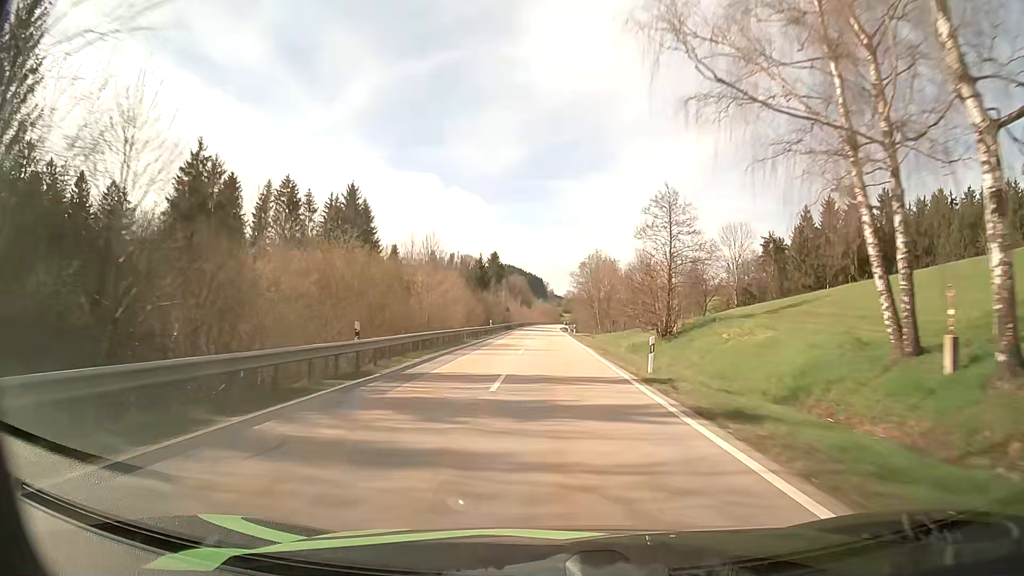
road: secondary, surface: asphalt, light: Day
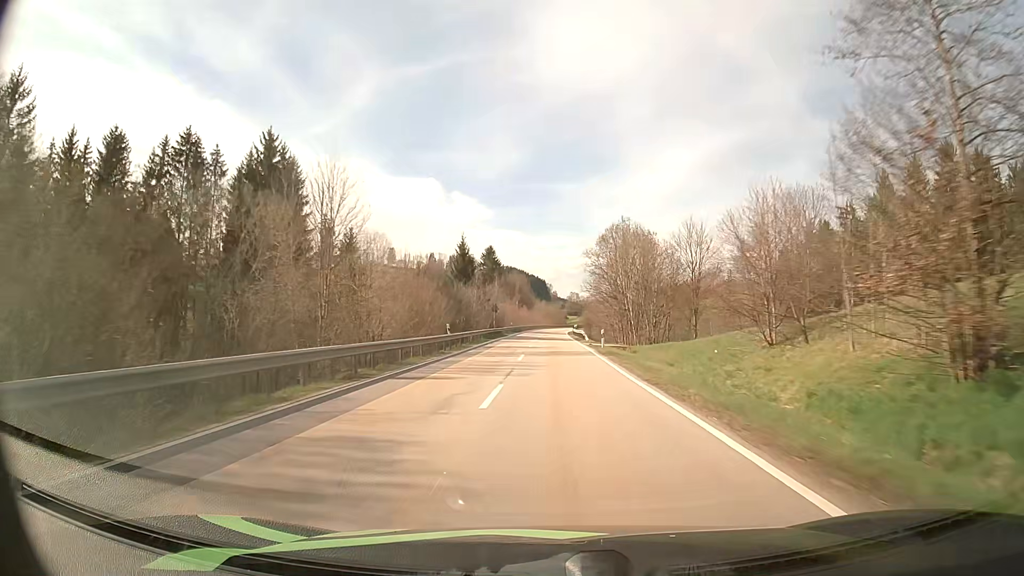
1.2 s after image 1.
(0.0, +30.6) m; 0°
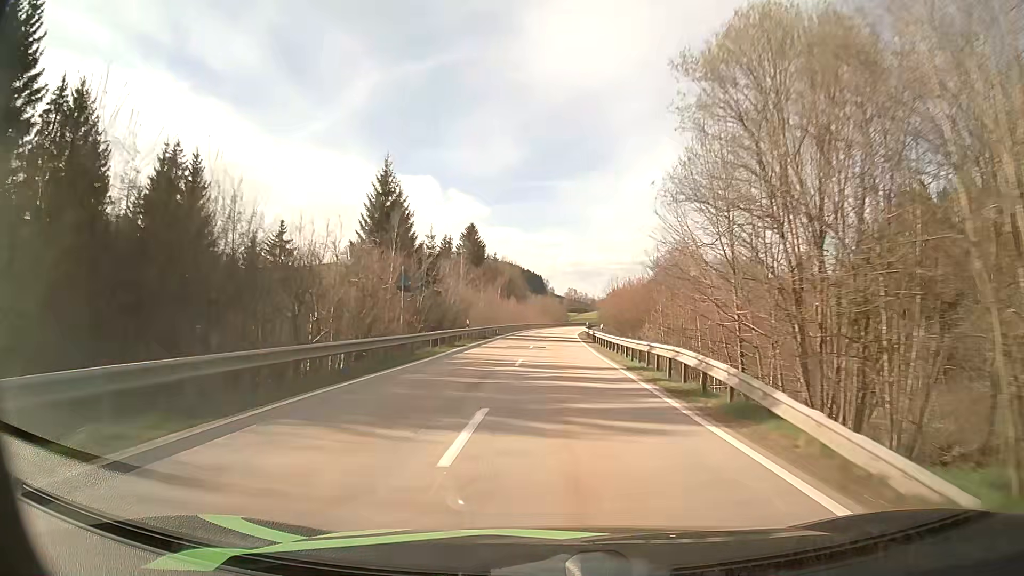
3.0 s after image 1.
(+0.1, +45.4) m; 0°
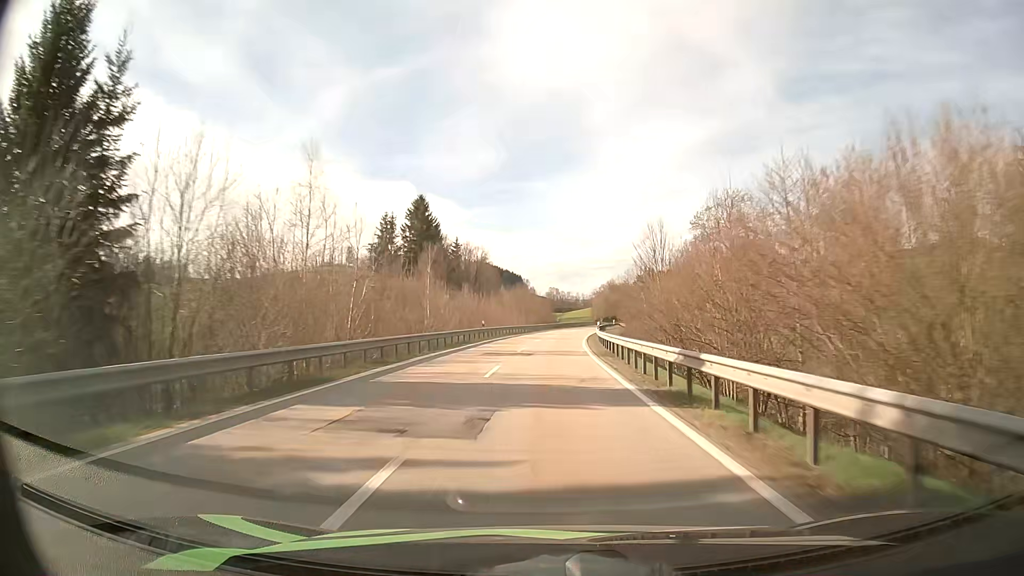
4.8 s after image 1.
(+0.5, +44.8) m; +1°
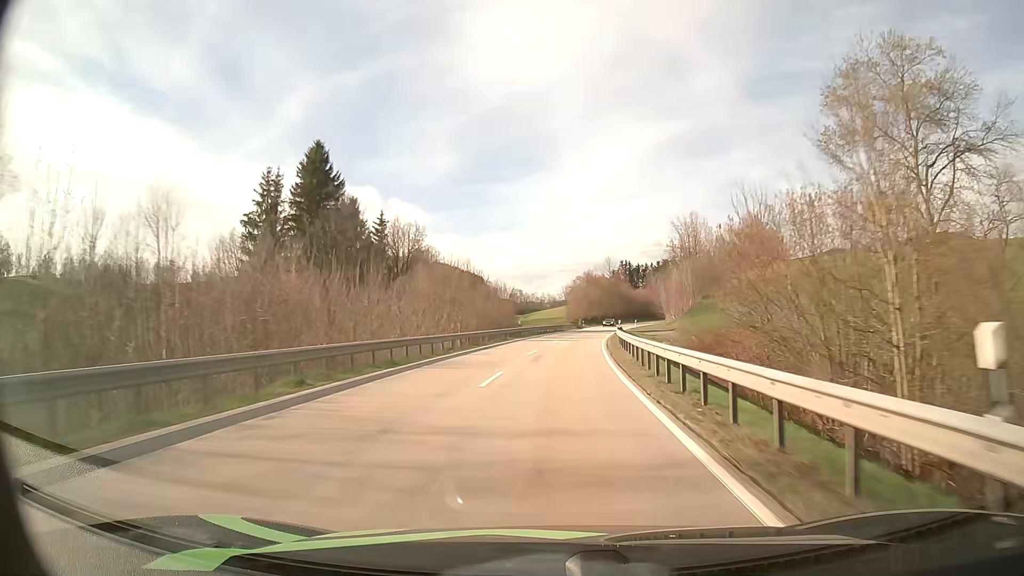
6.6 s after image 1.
(+0.9, +43.4) m; +3°
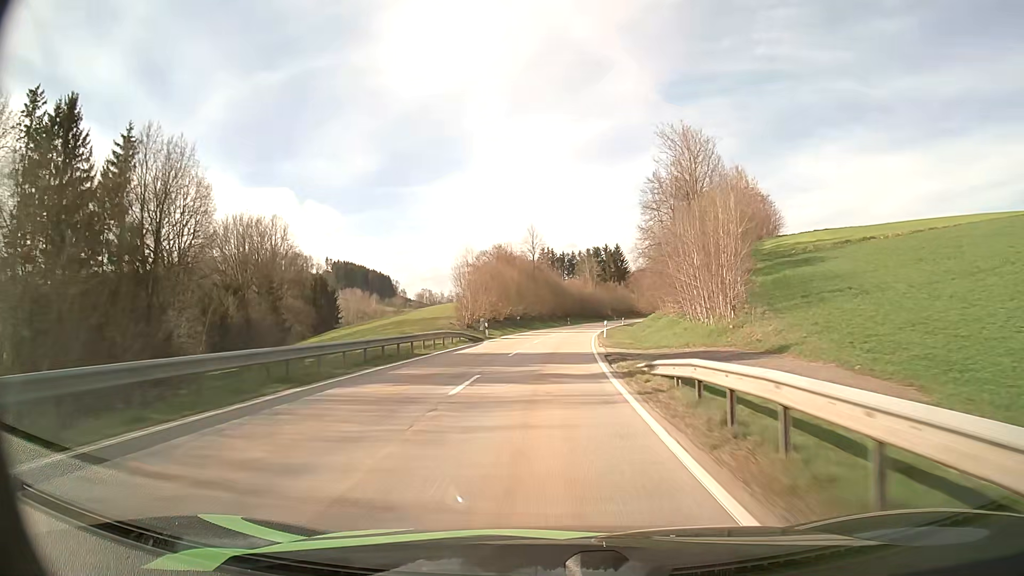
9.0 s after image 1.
(+3.6, +57.2) m; +7°
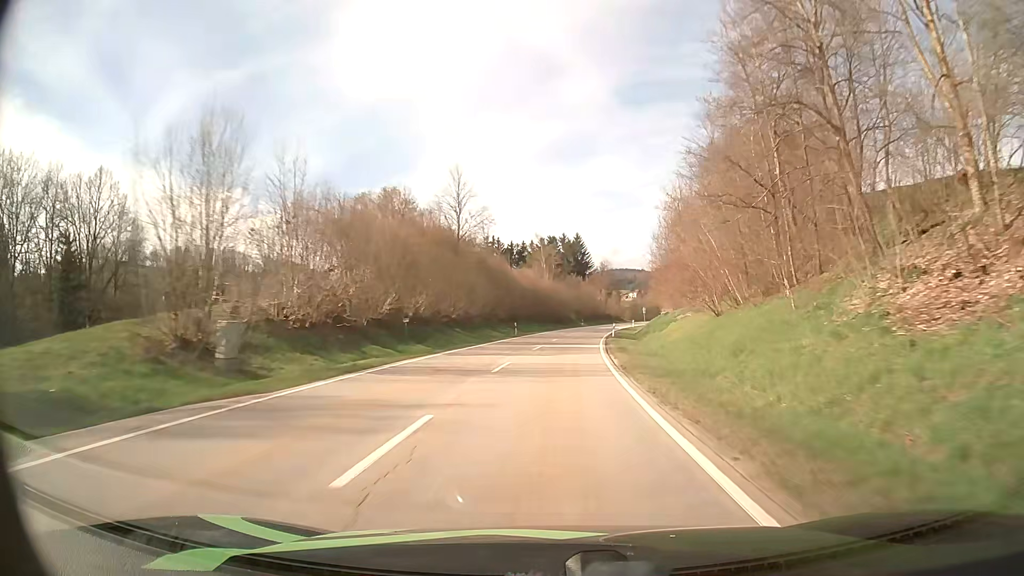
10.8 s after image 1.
(+1.5, +43.5) m; +4°
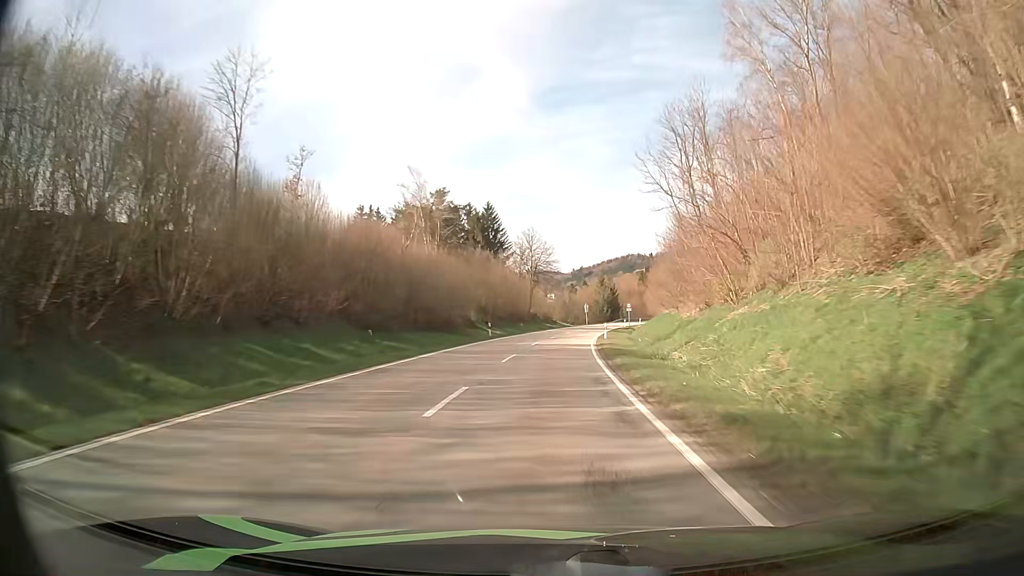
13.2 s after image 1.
(+3.5, +57.7) m; +7°
(0, +10) (0, +20) (+1, +30) (+1, +40) (+2, +50) (+3, +60) (+4, +70) (+6, +80) (+7, +90) (+9, +99) m
